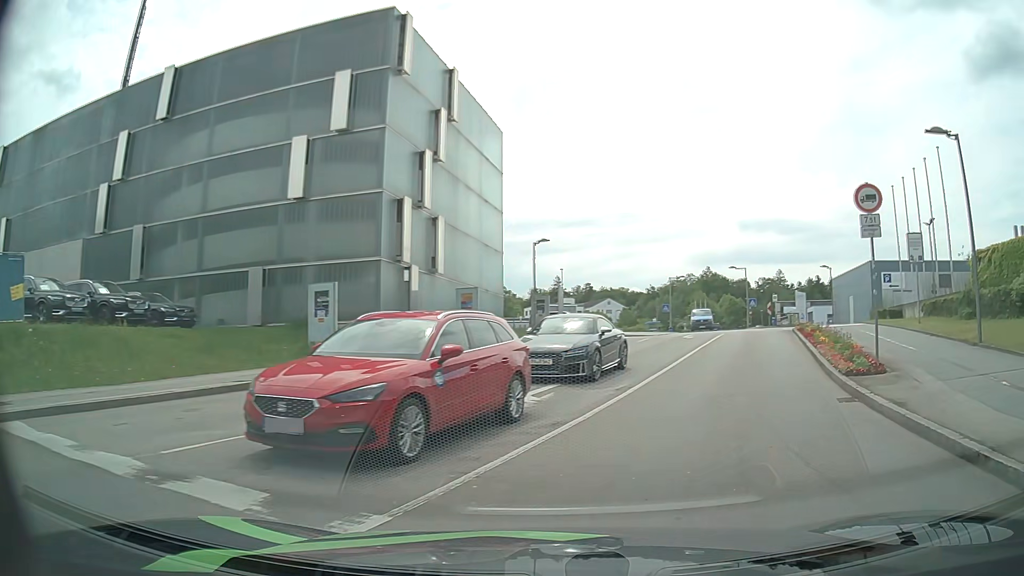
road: residential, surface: asphalt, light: Day
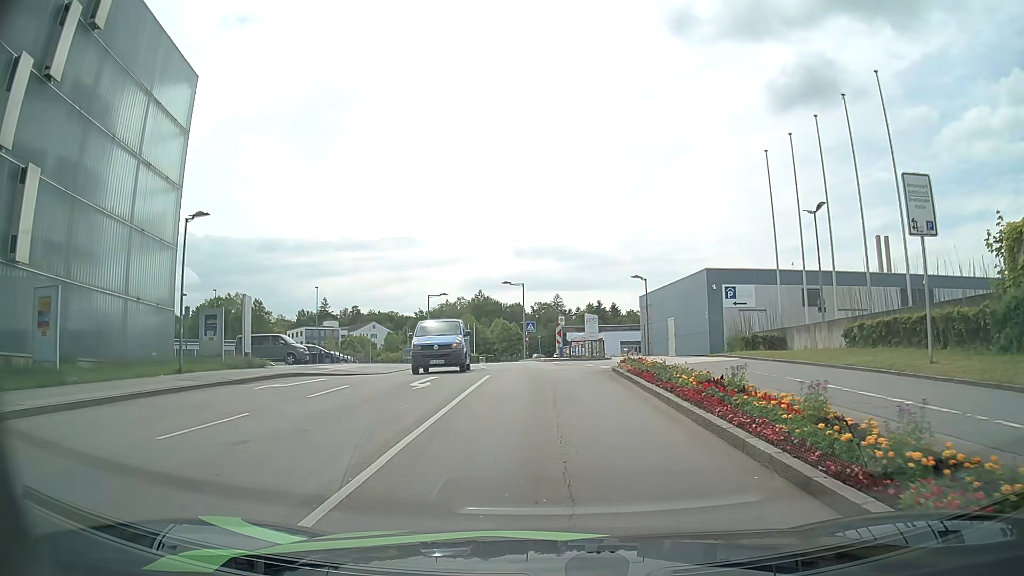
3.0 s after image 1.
(+3.4, +14.9) m; +19°
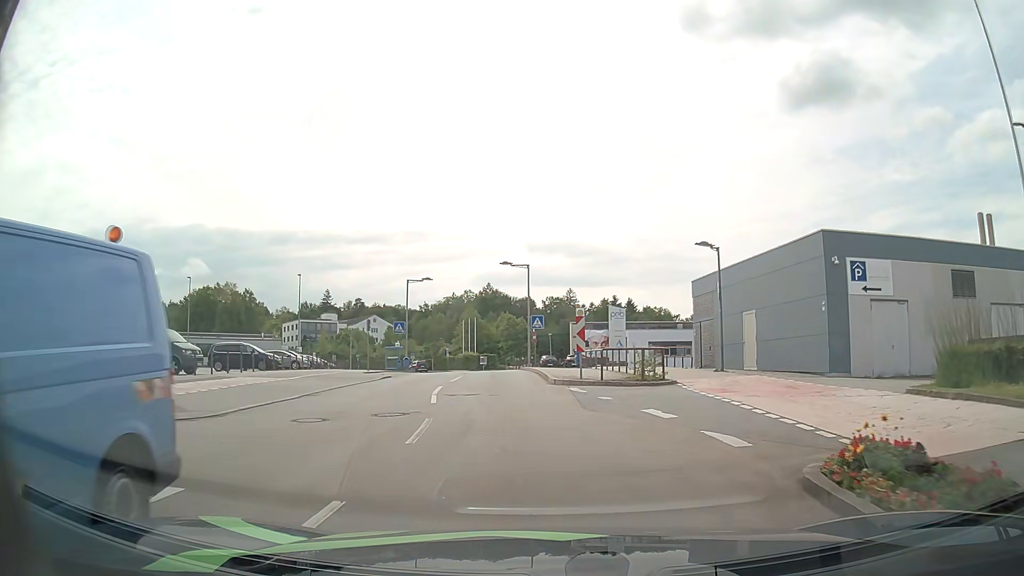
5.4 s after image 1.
(0.0, +15.2) m; -1°
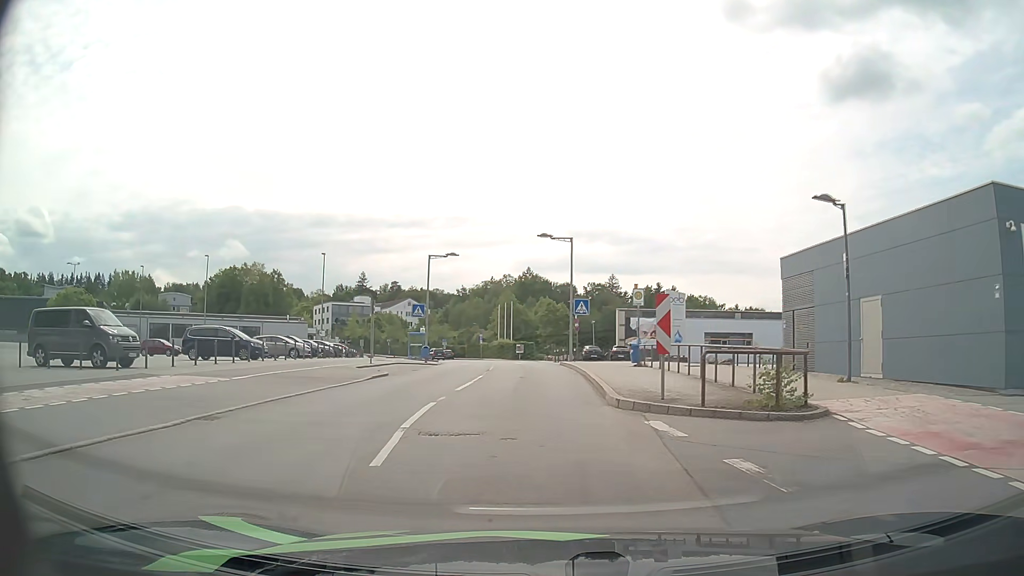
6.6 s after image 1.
(-0.2, +7.8) m; -3°
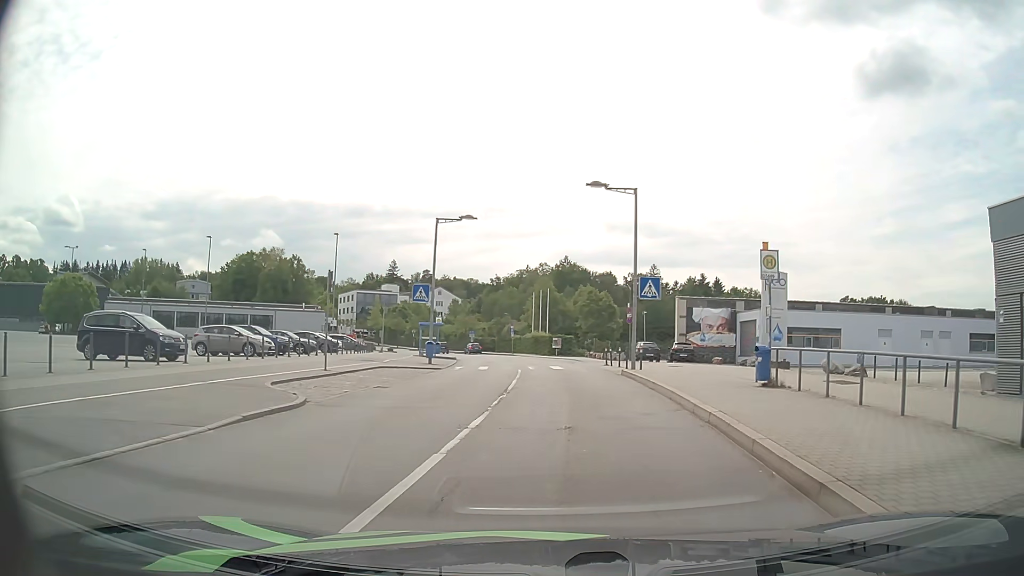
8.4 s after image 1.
(-0.6, +11.9) m; -3°
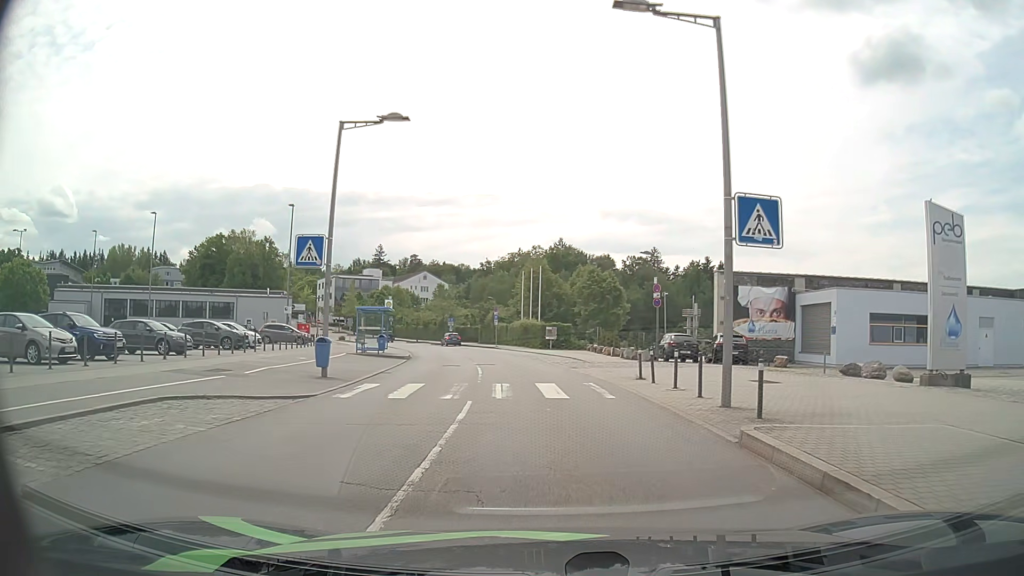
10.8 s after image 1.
(+0.1, +14.7) m; 0°
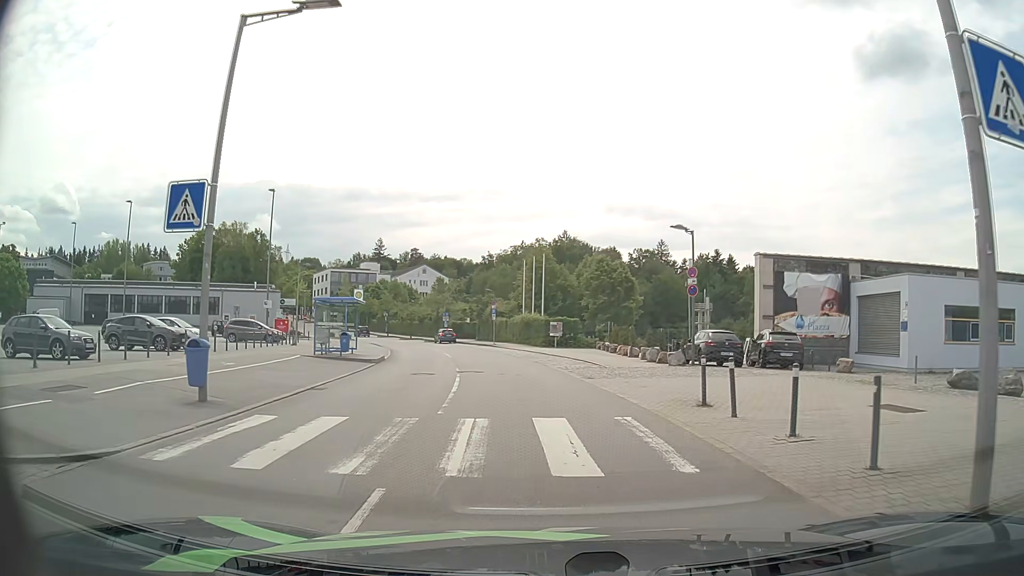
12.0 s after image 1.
(0.0, +7.2) m; 0°
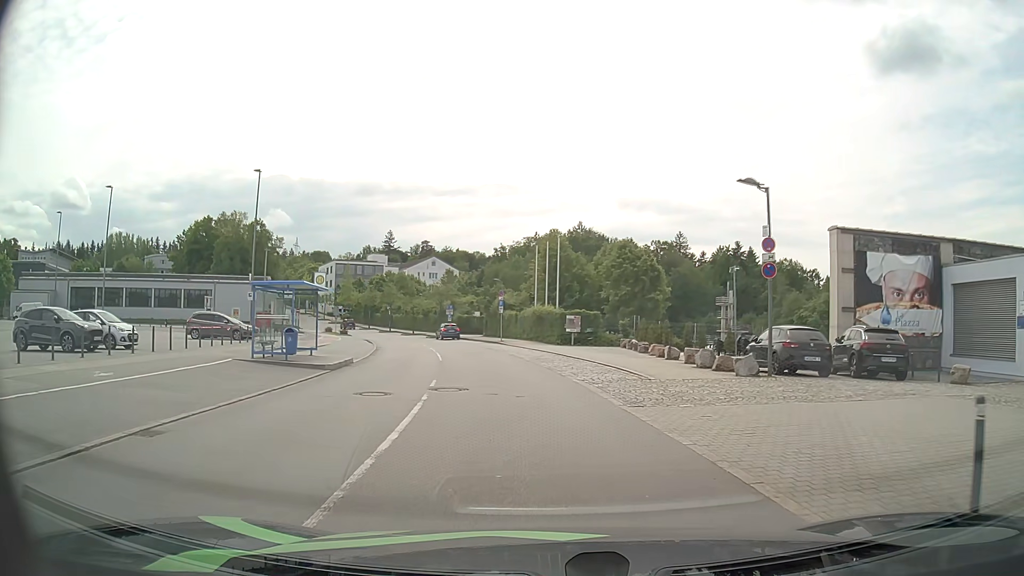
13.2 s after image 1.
(-0.1, +7.5) m; -1°
(0, +10) (-1, +20) (-3, +30) (-5, +40) (-8, +49) (-11, +59) (-15, +68) (-18, +77) (-22, +86) (-27, +95) m
